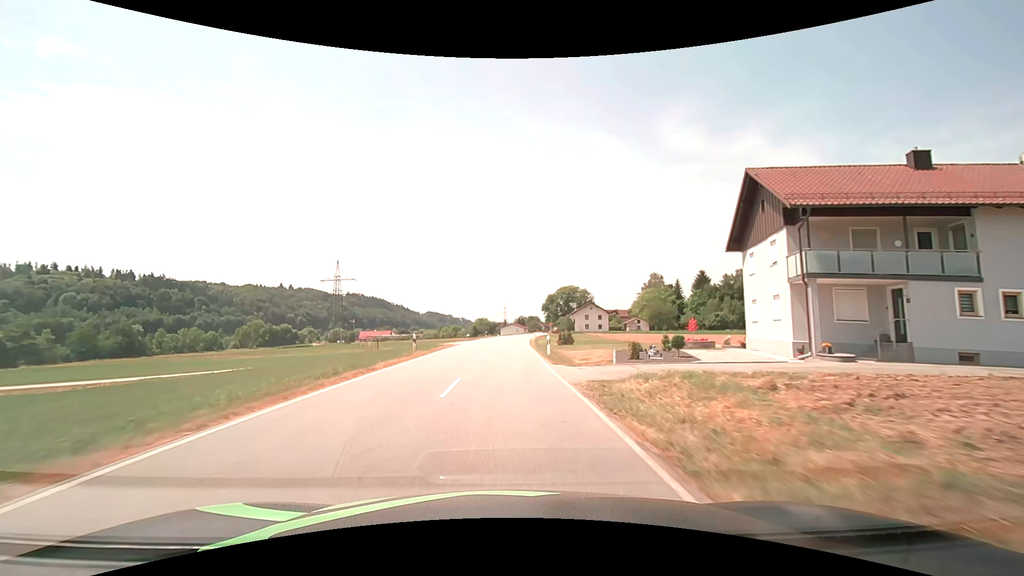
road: secondary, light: Day
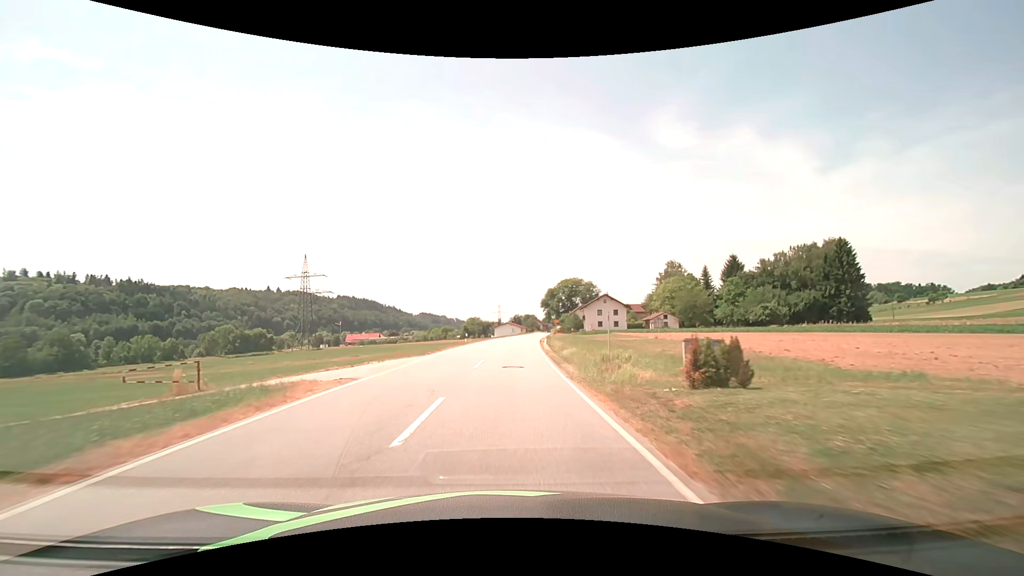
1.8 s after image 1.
(+0.1, +28.1) m; 0°
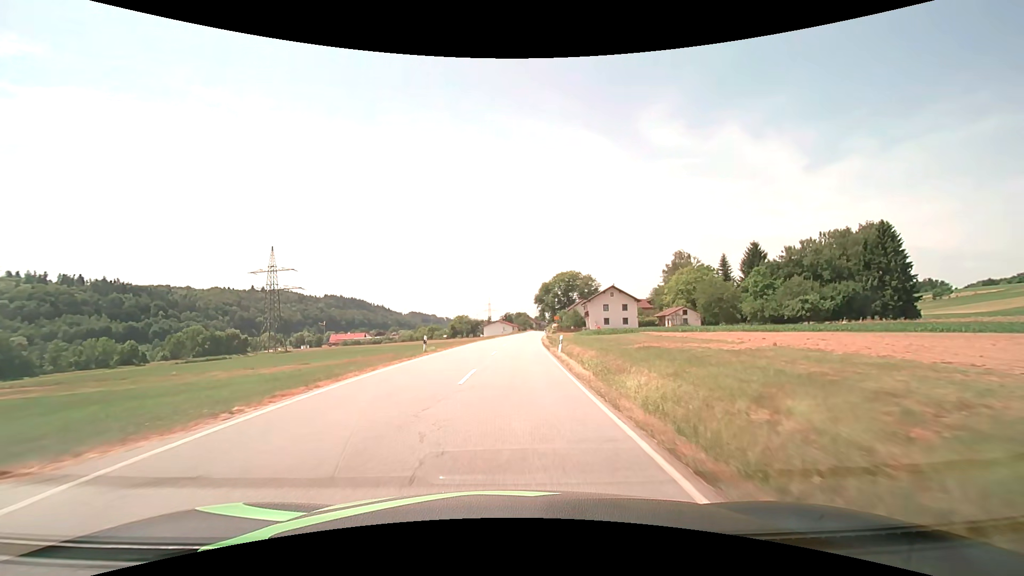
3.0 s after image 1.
(+0.2, +18.1) m; +1°
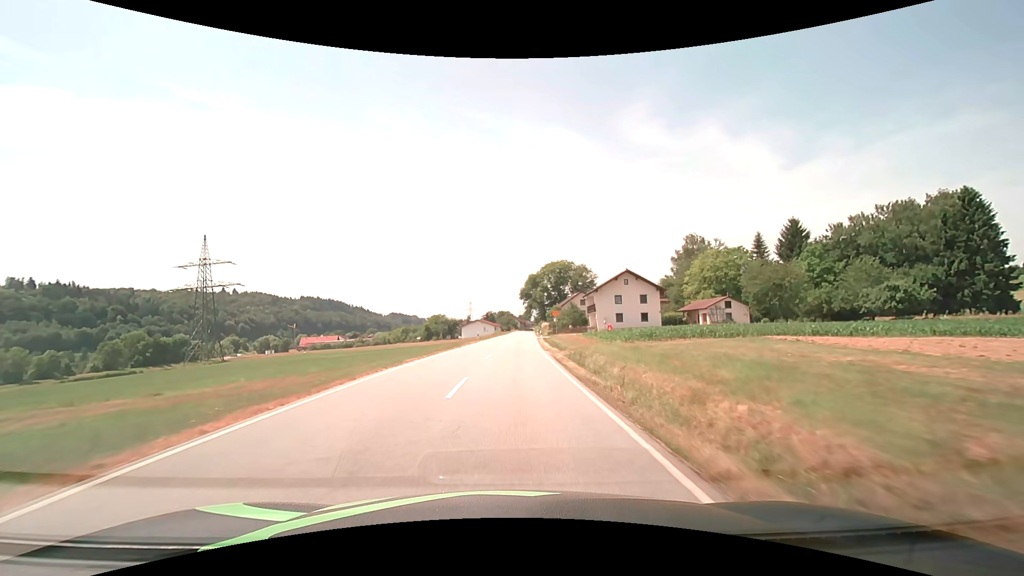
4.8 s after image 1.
(+0.5, +25.9) m; +2°
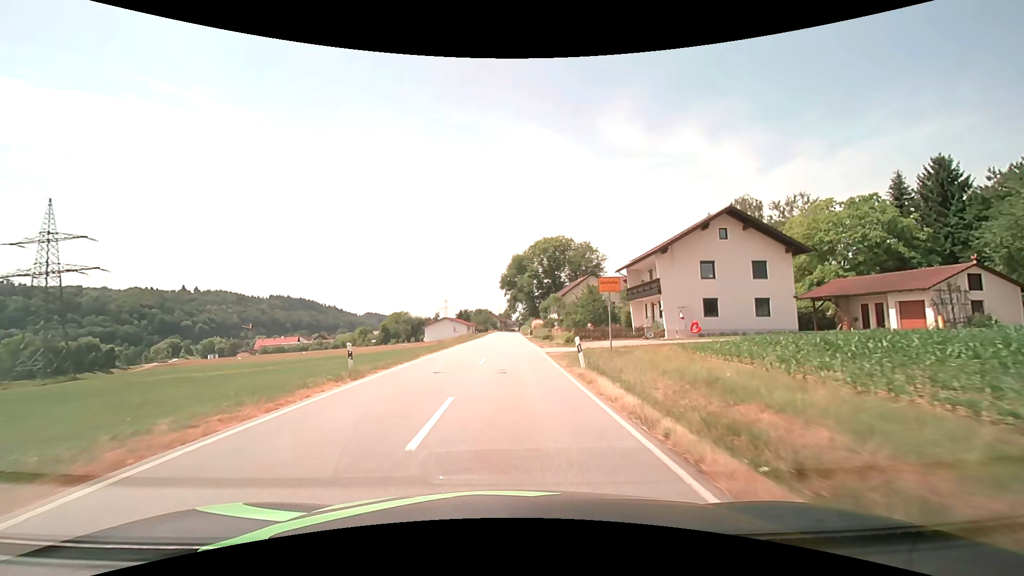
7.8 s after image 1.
(+0.7, +39.8) m; +2°
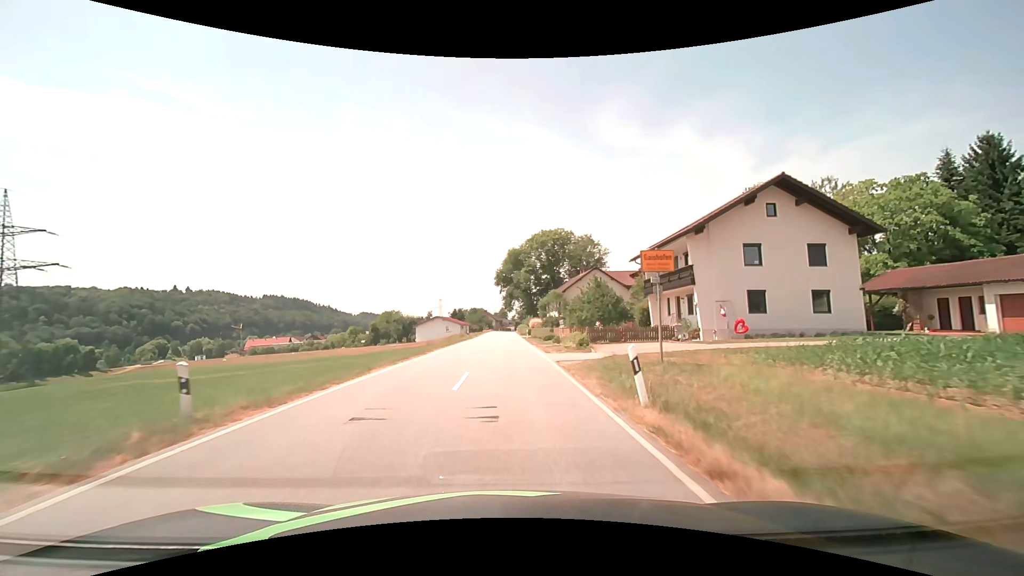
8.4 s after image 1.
(0.0, +7.3) m; +1°
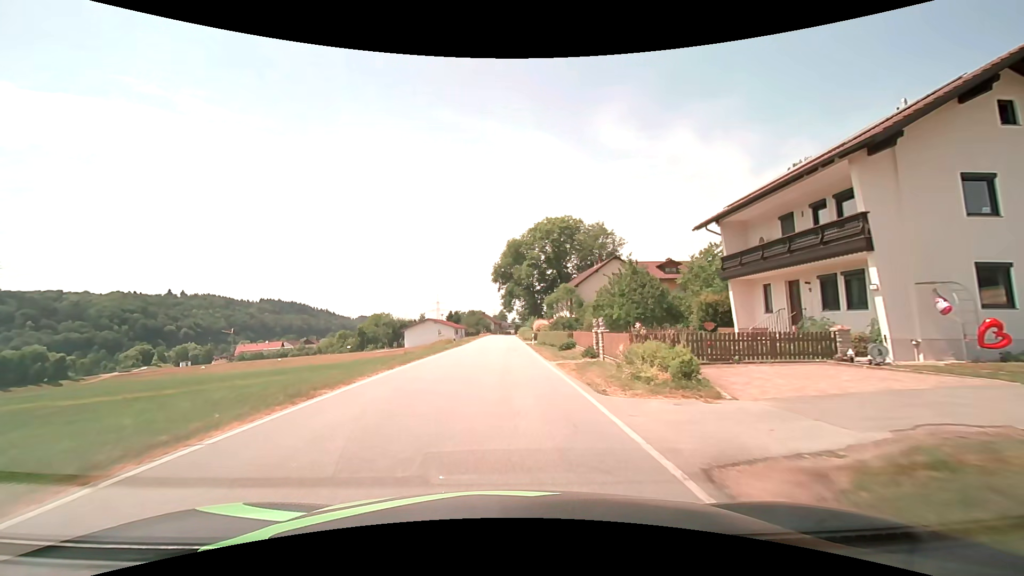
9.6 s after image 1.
(0.0, +14.1) m; 0°
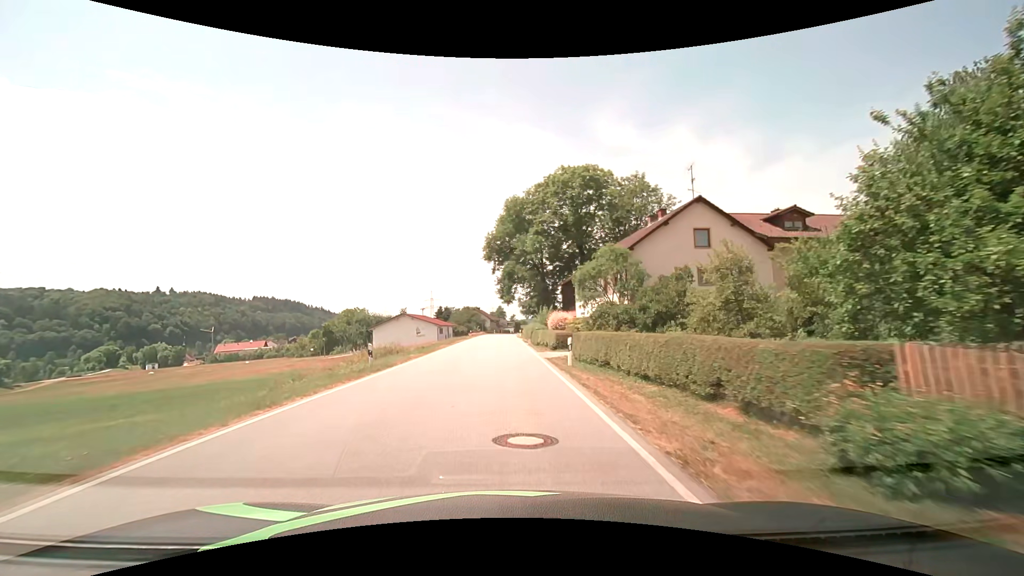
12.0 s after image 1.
(+0.1, +26.8) m; 0°
(0, +10) (0, +20) (0, +30) (0, +40) (0, +50) (-1, +60) (-1, +70) (0, +80) (0, +90) (0, +100) m
